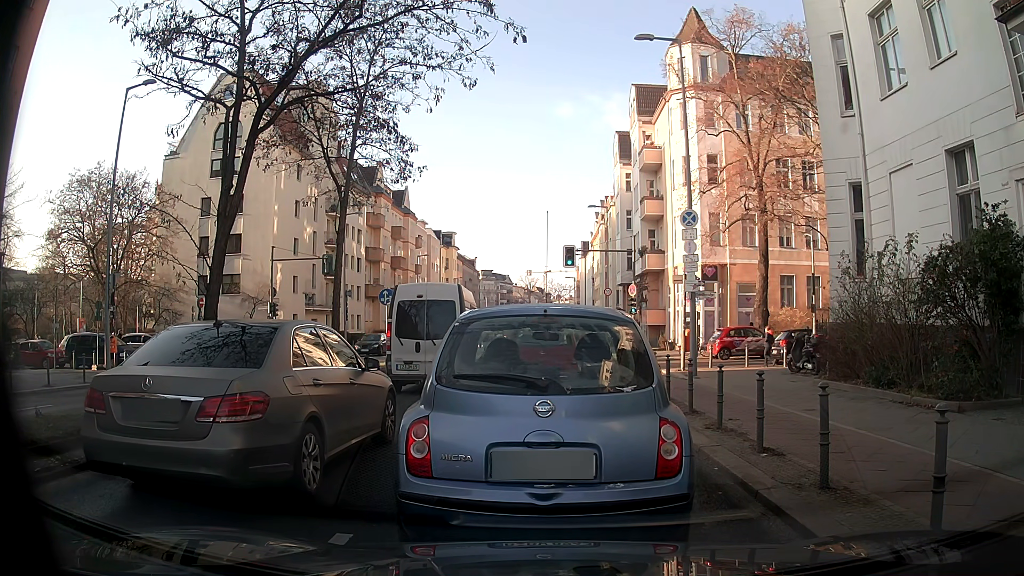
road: secondary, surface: asphalt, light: Day
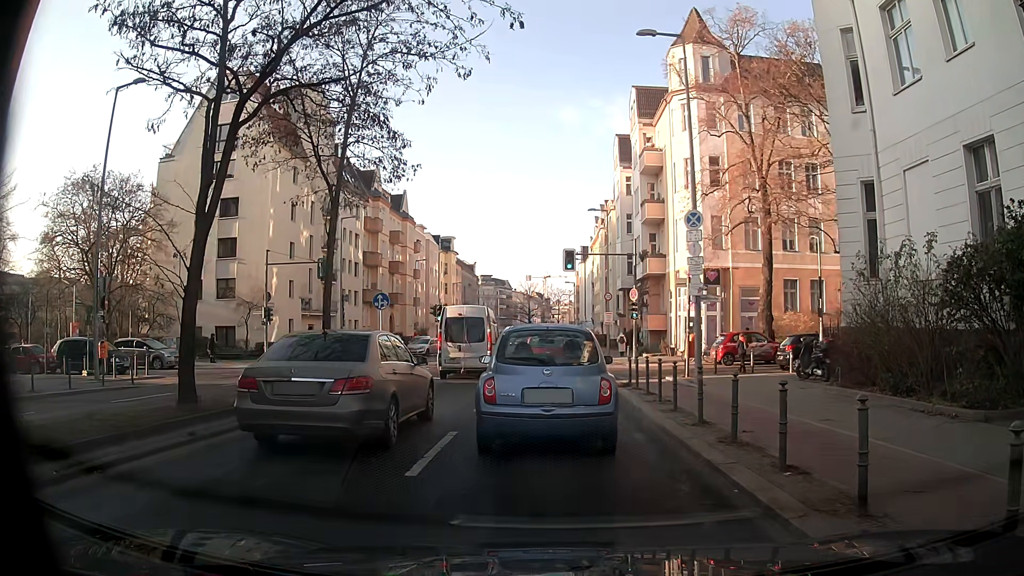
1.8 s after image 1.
(0.0, +0.8) m; +1°
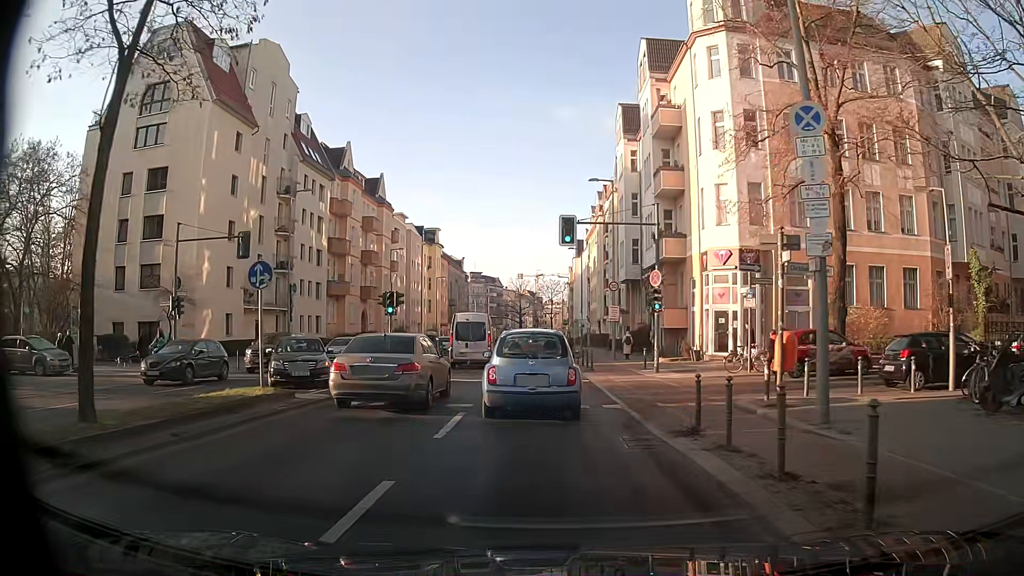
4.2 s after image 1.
(+0.2, +9.9) m; +1°
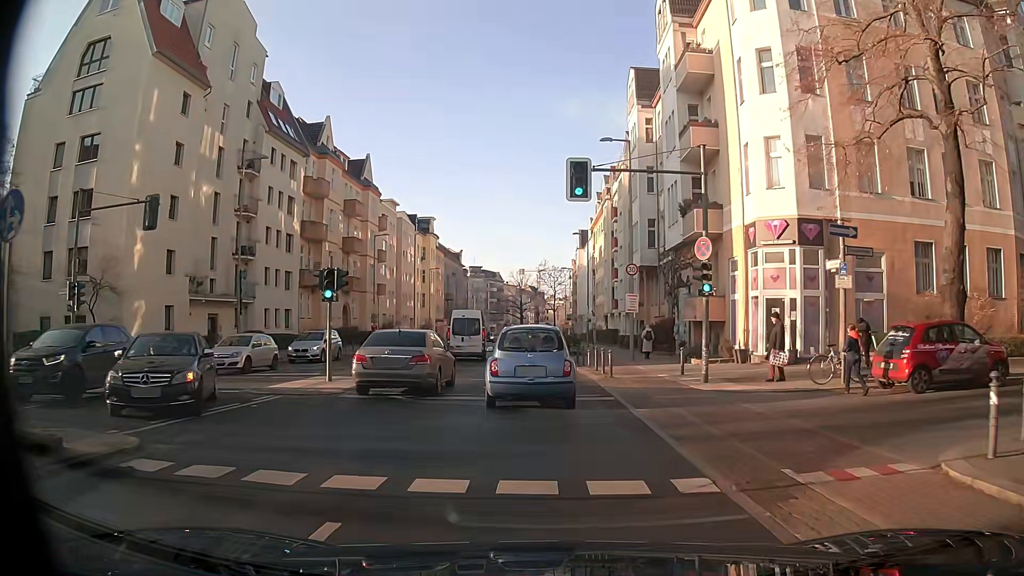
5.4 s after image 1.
(+0.1, +7.8) m; +1°
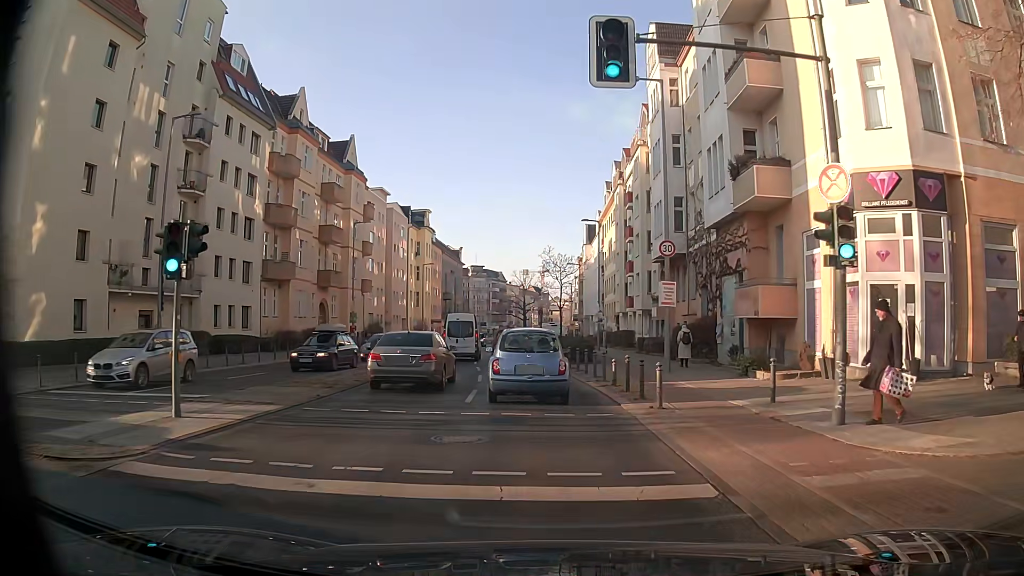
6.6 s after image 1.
(0.0, +8.4) m; 0°
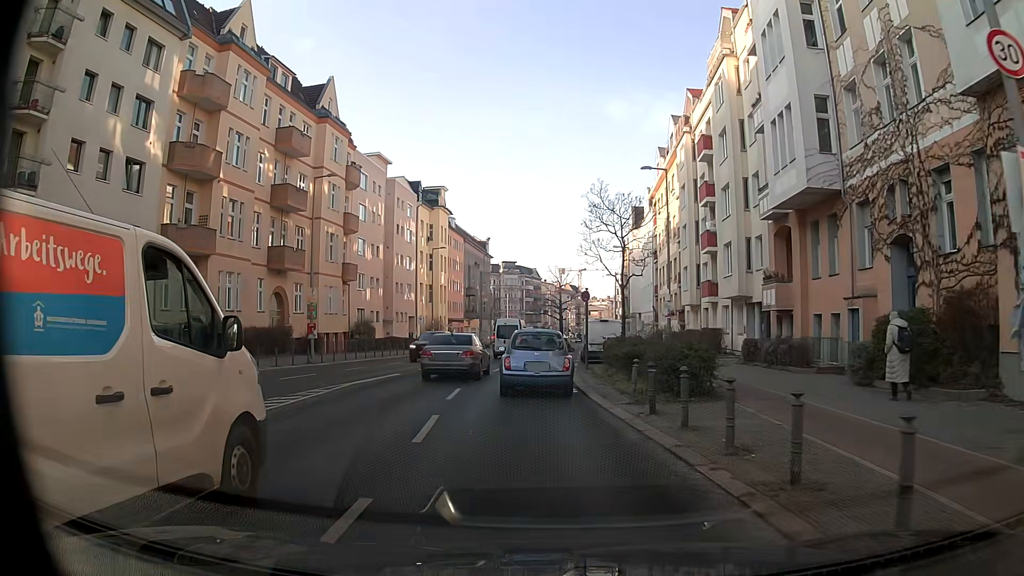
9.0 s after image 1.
(-0.4, +17.6) m; -3°
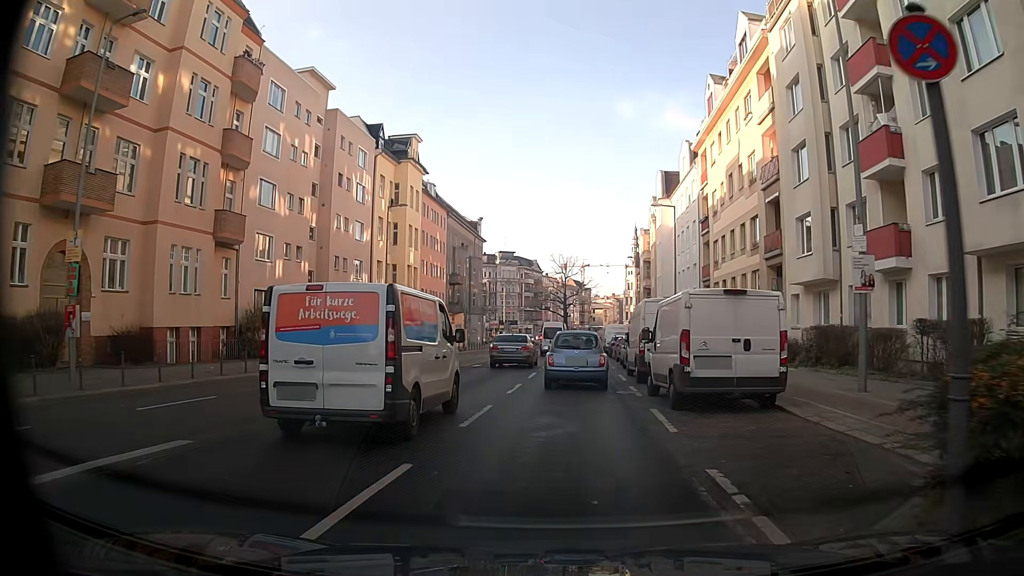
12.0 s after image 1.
(-0.4, +22.3) m; 0°
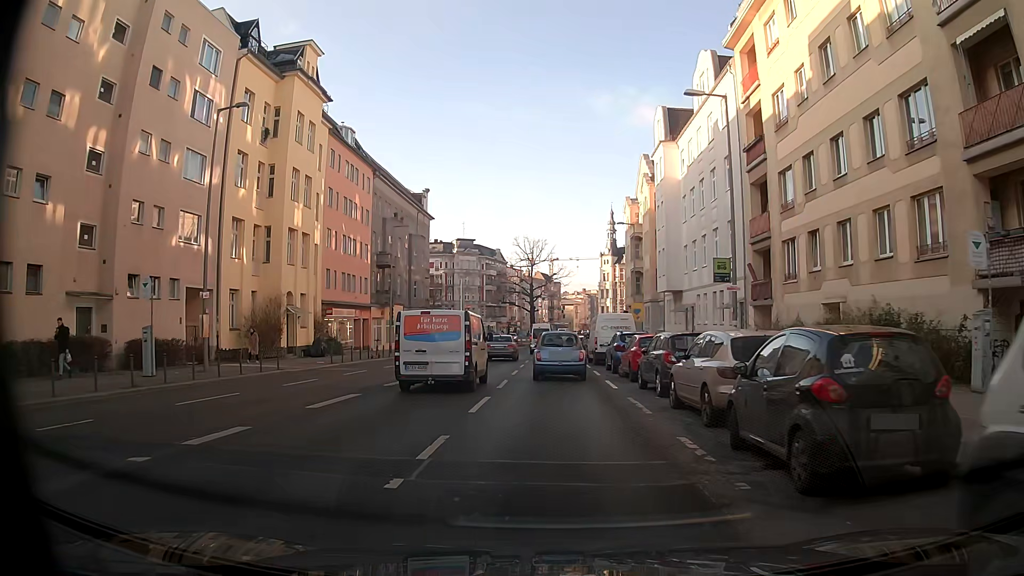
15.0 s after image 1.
(+0.6, +22.3) m; +2°
(0, +10) (0, +20) (0, +30) (0, +40) (0, +50) (+1, +60) (+1, +70) (+1, +80) (+2, +90) (+5, +100) m
